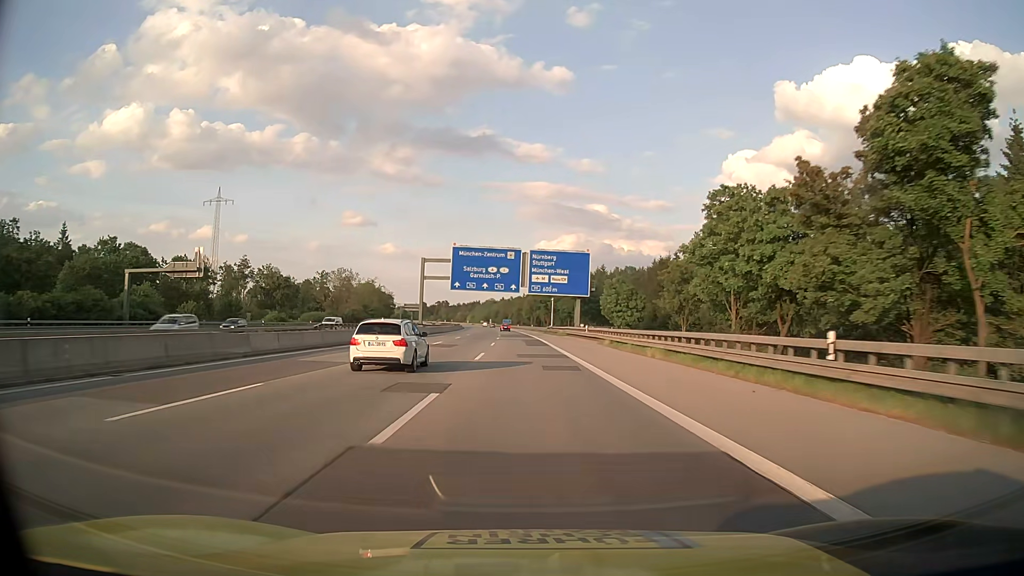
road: motorway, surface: asphalt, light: Day
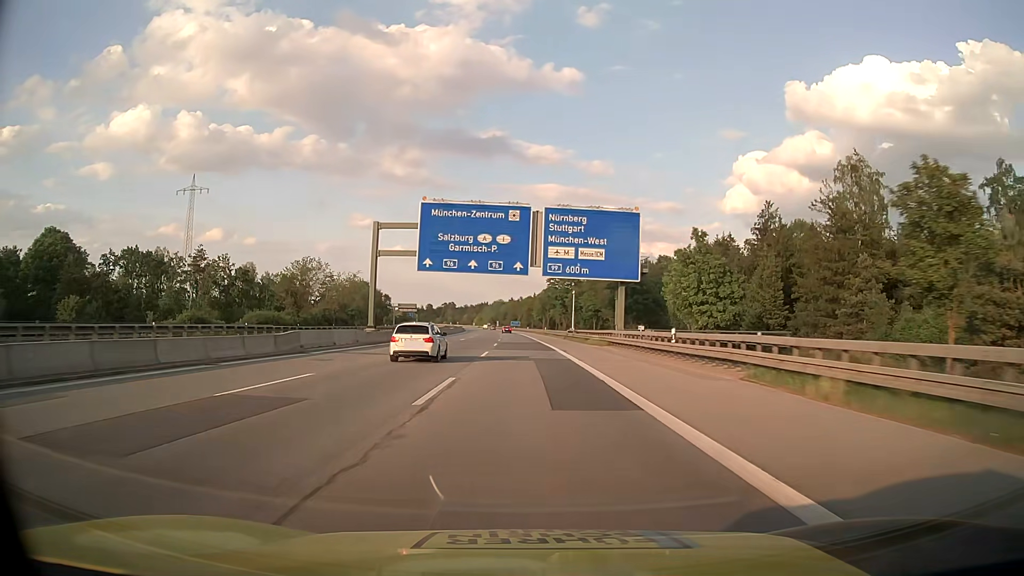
(-0.2, +32.3) m; -1°
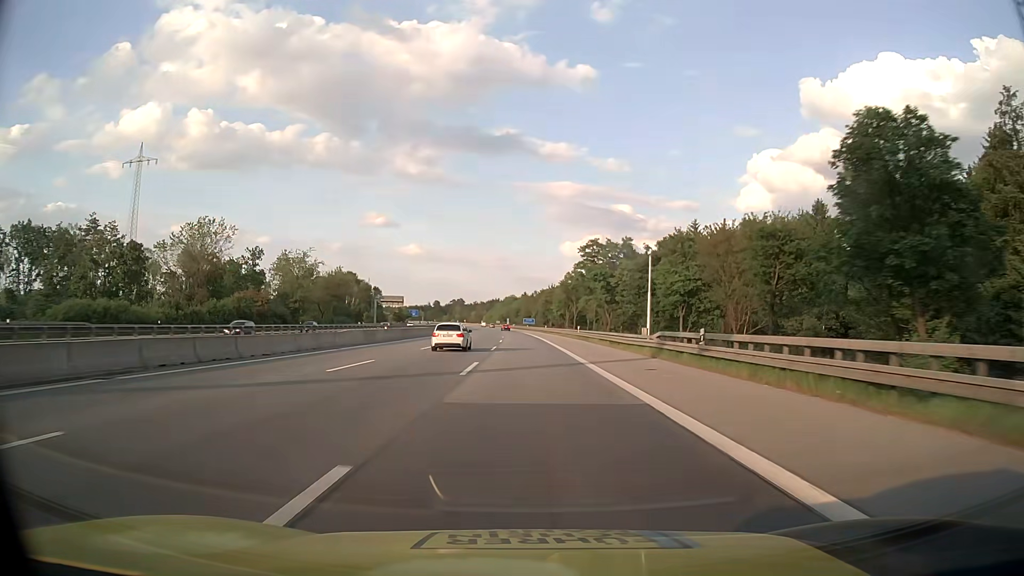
(-0.5, +48.6) m; -1°
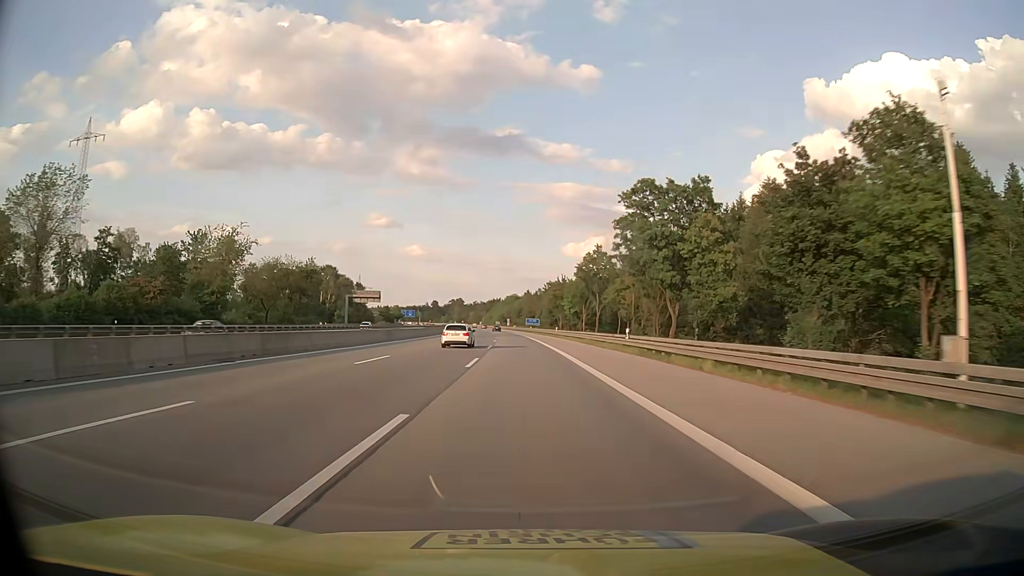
(-0.1, +32.4) m; 0°
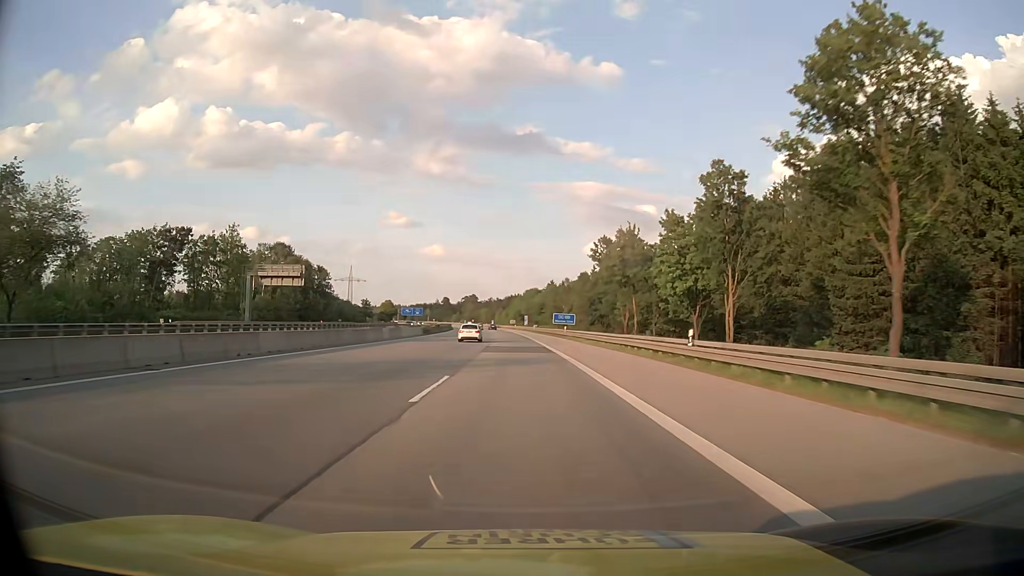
(-1.0, +64.7) m; -2°
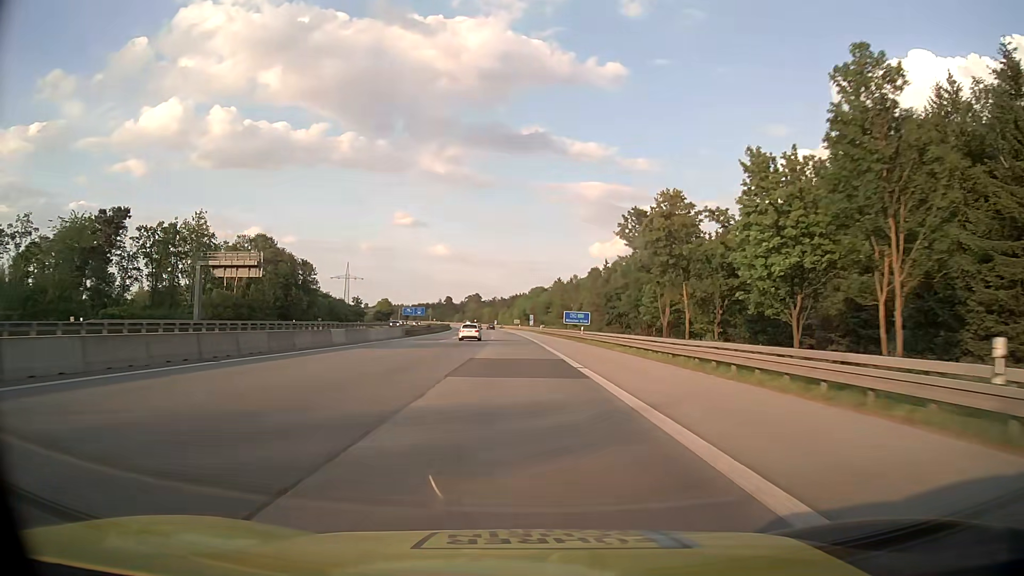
(-0.1, +16.2) m; 0°
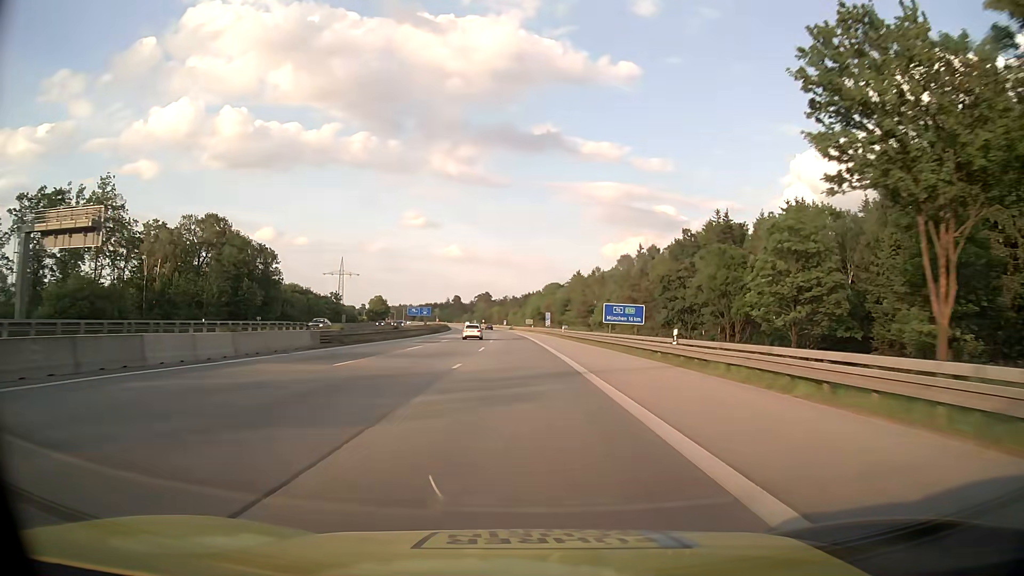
(-0.4, +32.4) m; -1°
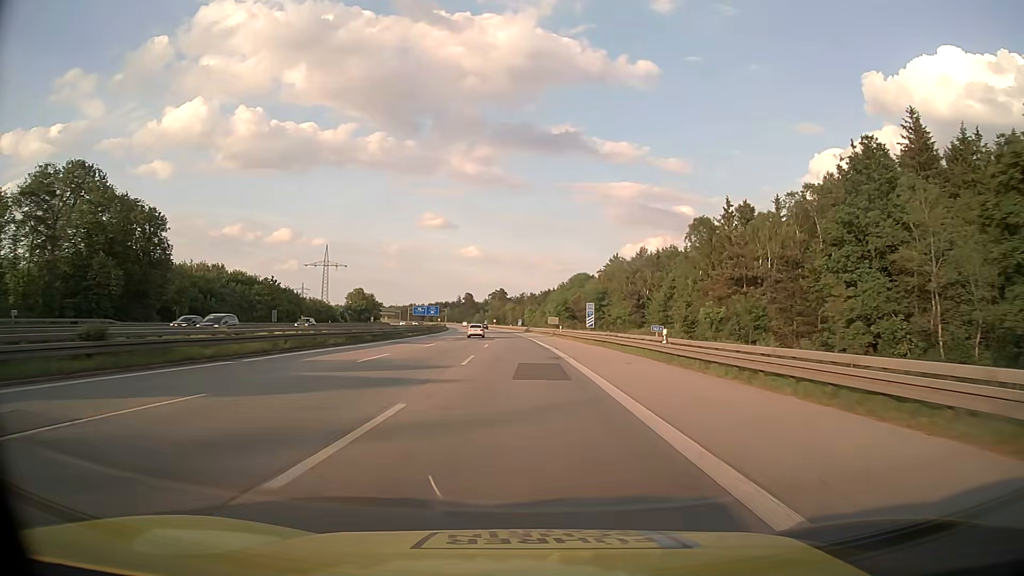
(-0.6, +48.5) m; -1°
(0, +10) (0, +20) (0, +30) (-1, +40) (-1, +50) (-1, +60) (-2, +70) (-2, +80) (-3, +90) (-3, +100) m
